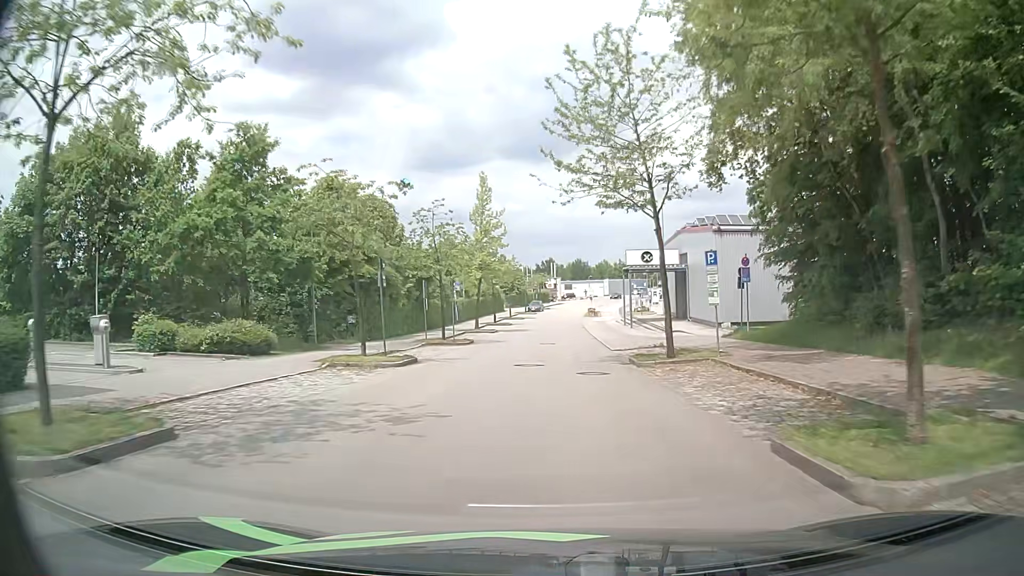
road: residential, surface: asphalt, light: Day
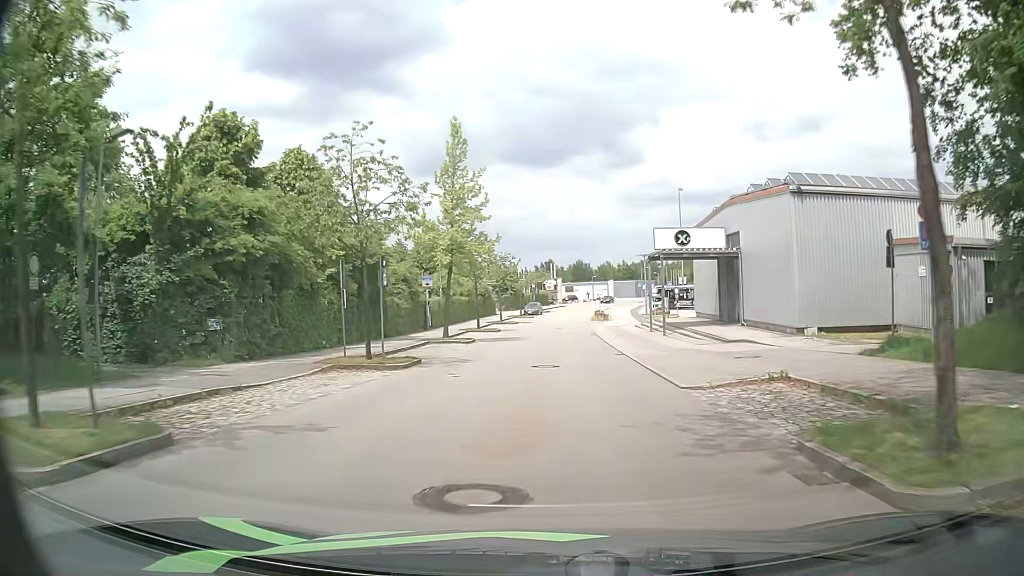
(+0.3, +14.4) m; +1°
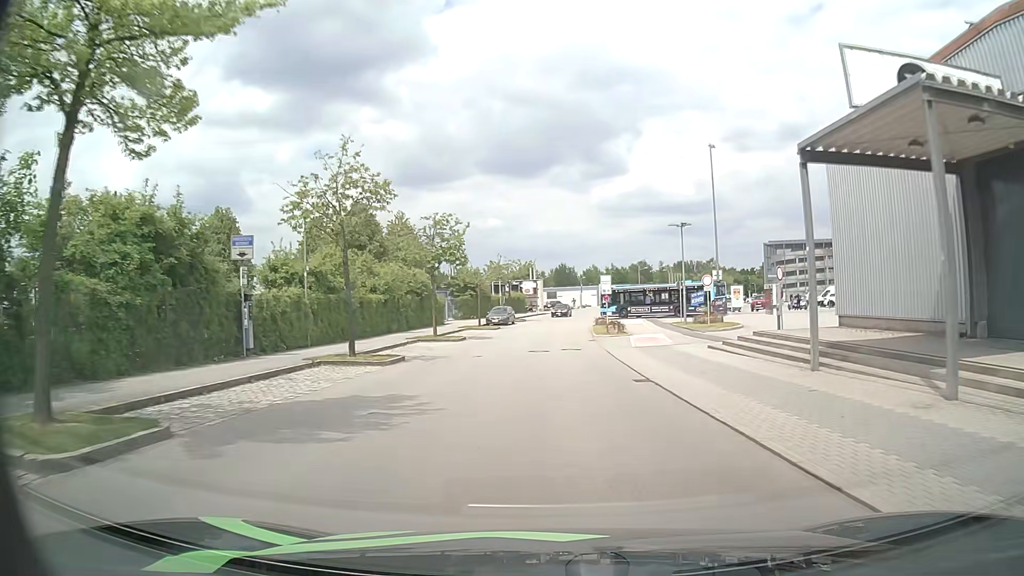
(+0.4, +27.5) m; +2°
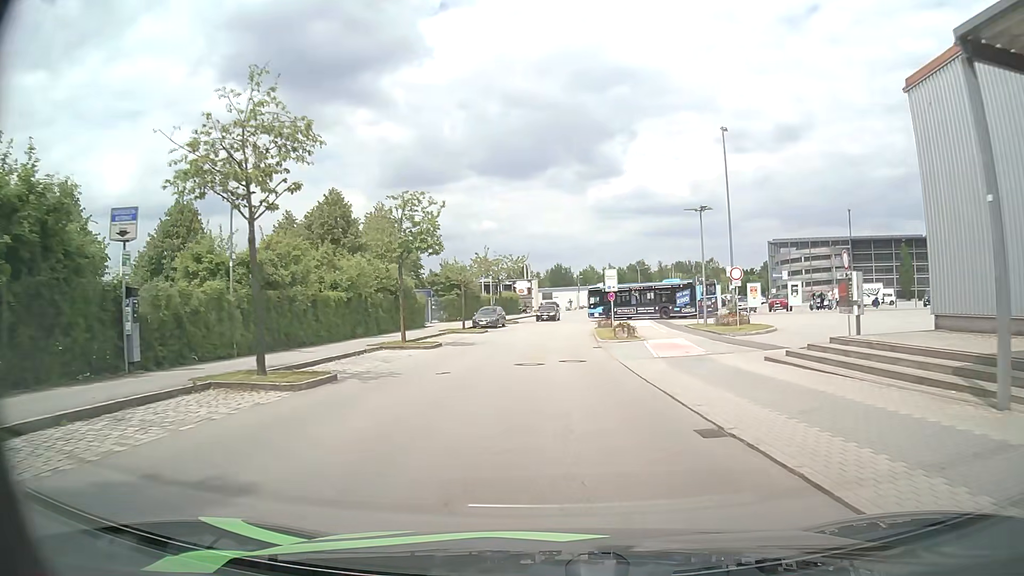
(0.0, +6.5) m; 0°
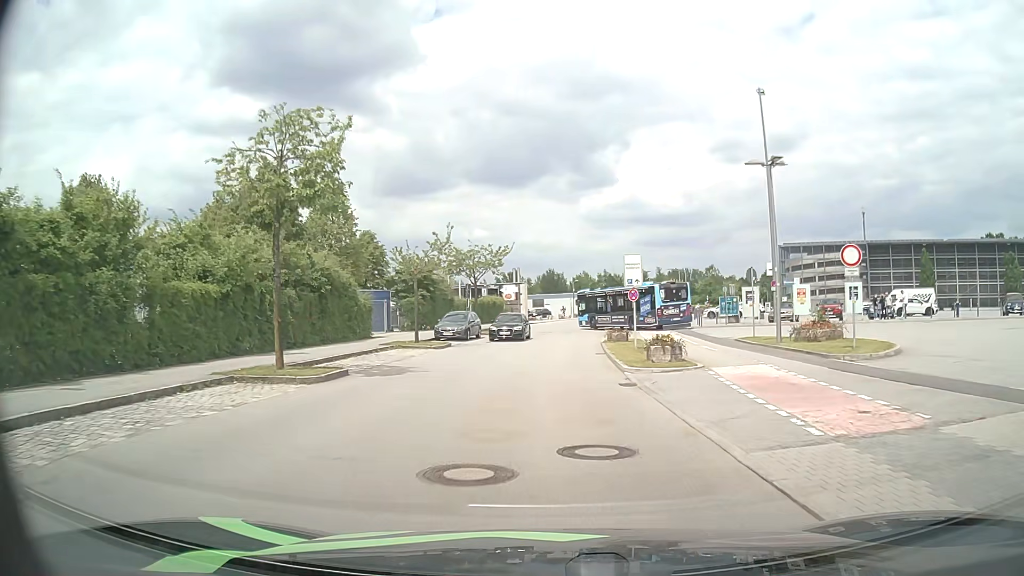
(+0.1, +12.5) m; +1°
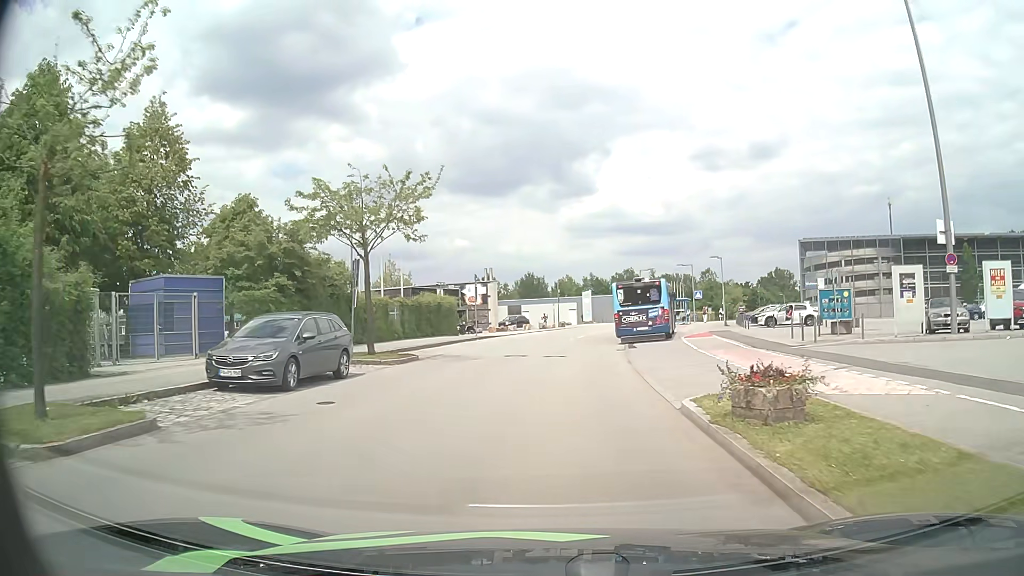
(+0.2, +22.3) m; +1°
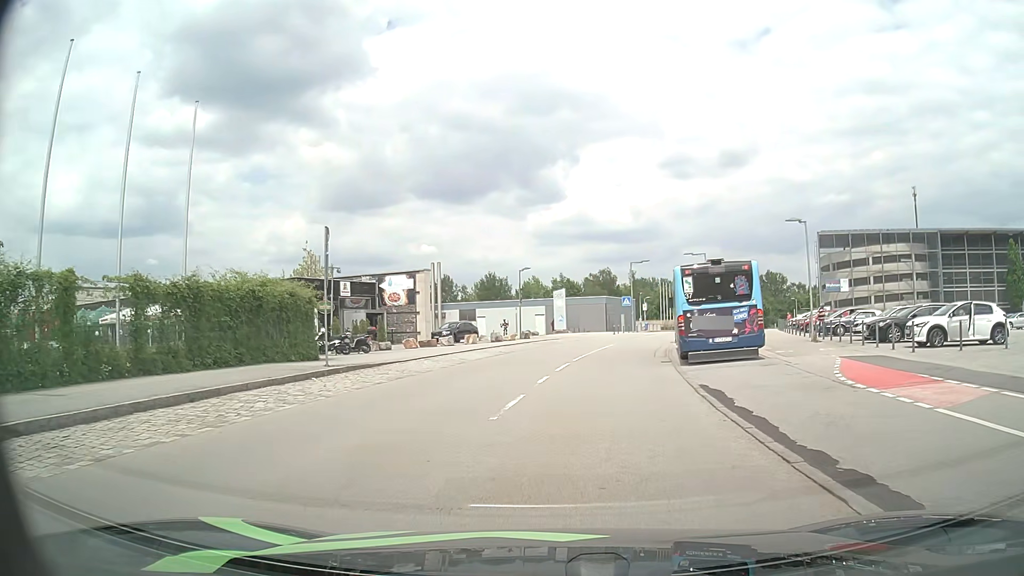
(+0.6, +22.4) m; +2°
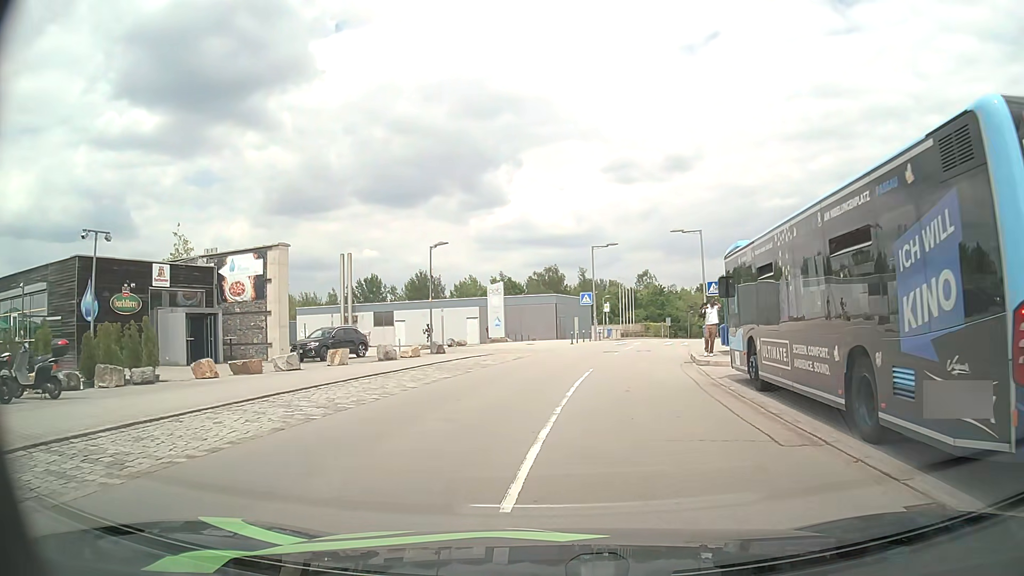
(+0.8, +17.7) m; +5°
(0, +10) (+2, +20) (+4, +30) (+7, +39) (+9, +49) (+12, +59) (+15, +68) (+19, +77) (+24, +86) (+29, +95) m
